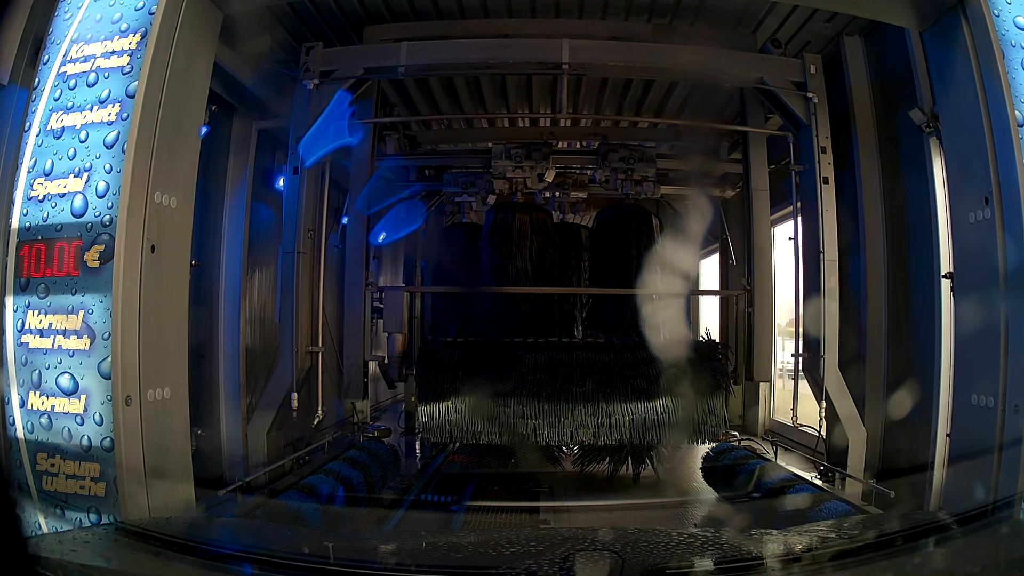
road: service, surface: asphalt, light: Day
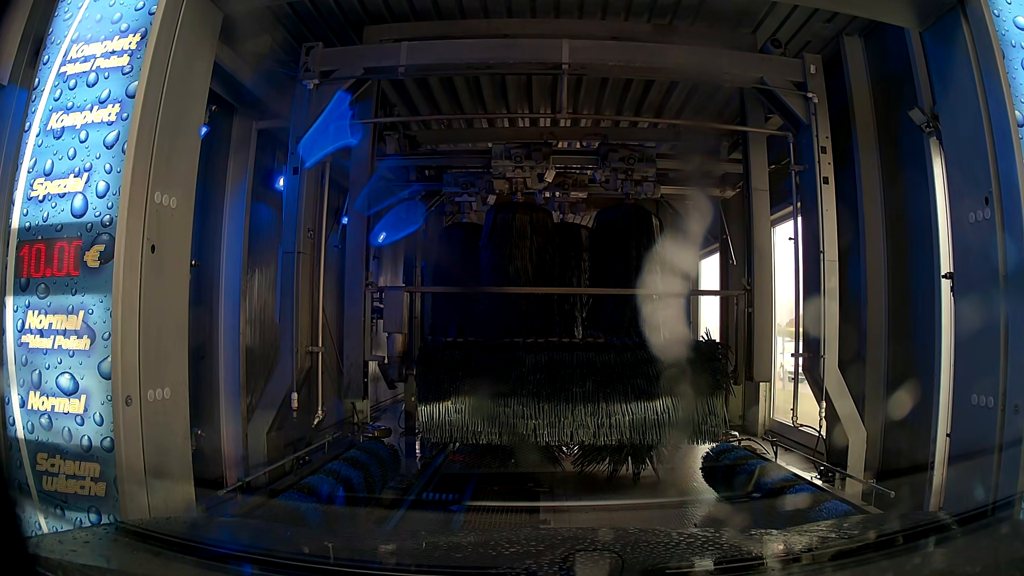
(0.0, 0.0) m; 0°
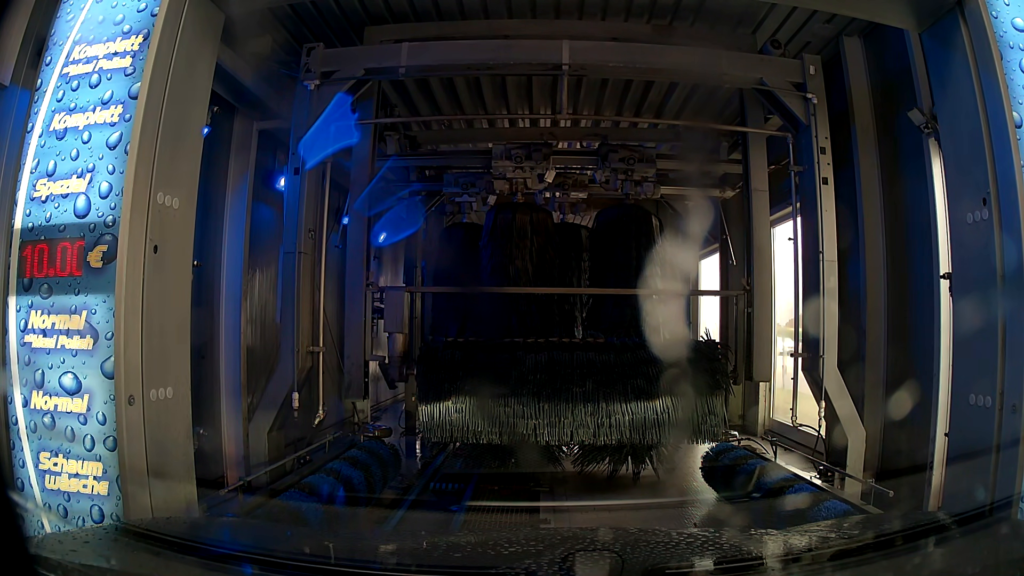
(0.0, +0.1) m; 0°
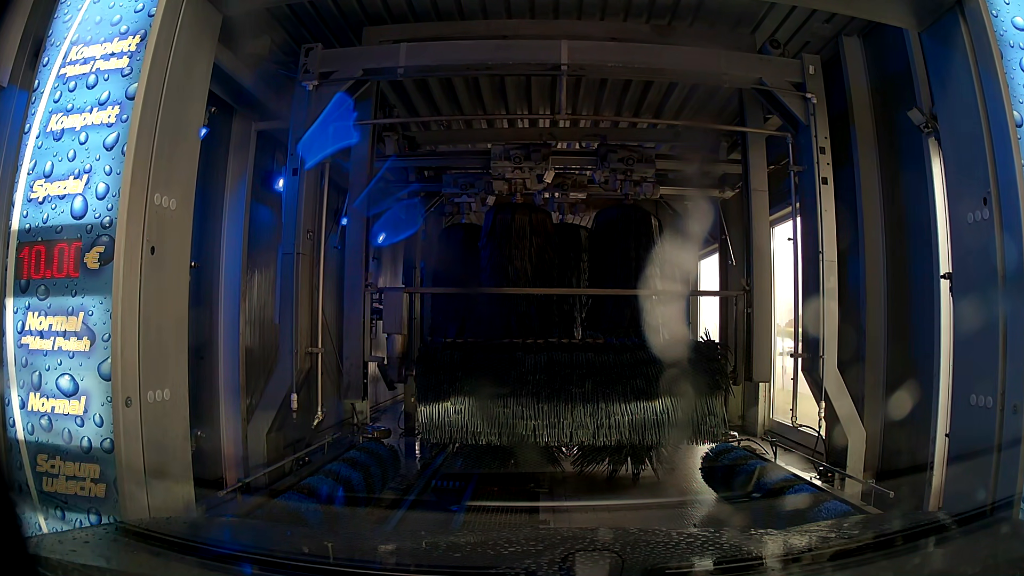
(0.0, 0.0) m; 0°
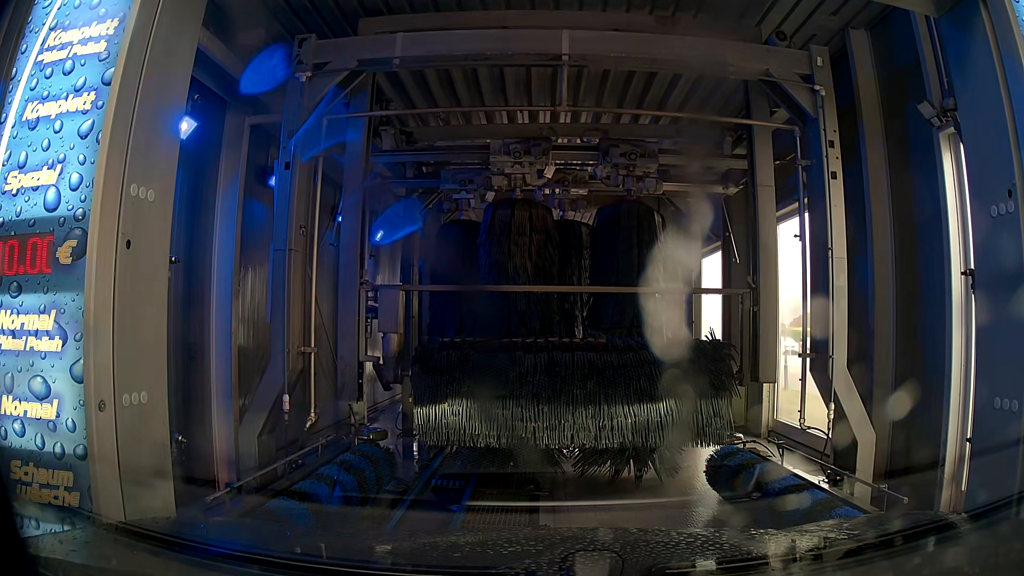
(0.0, +0.1) m; 0°
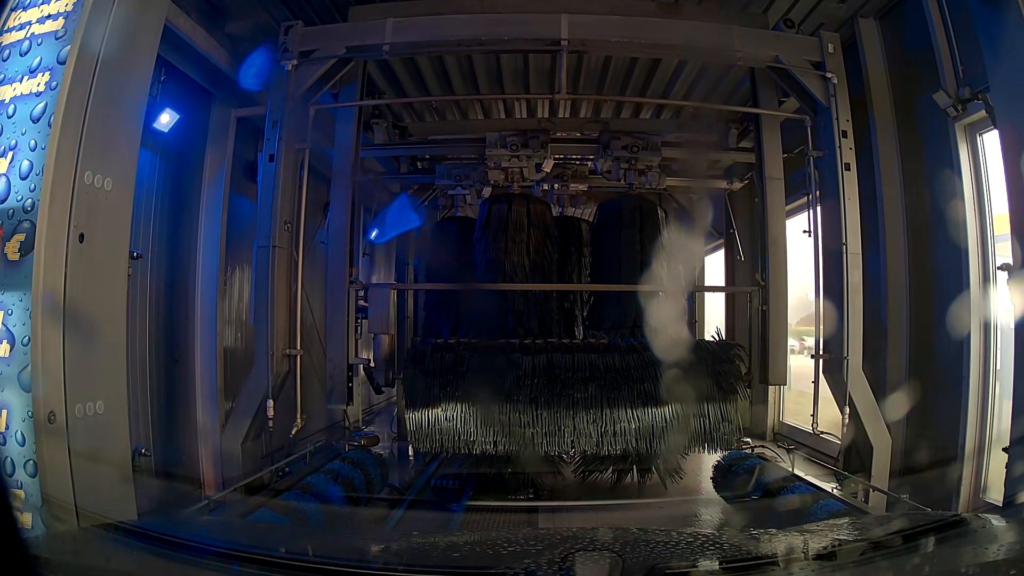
(0.0, +0.2) m; 0°
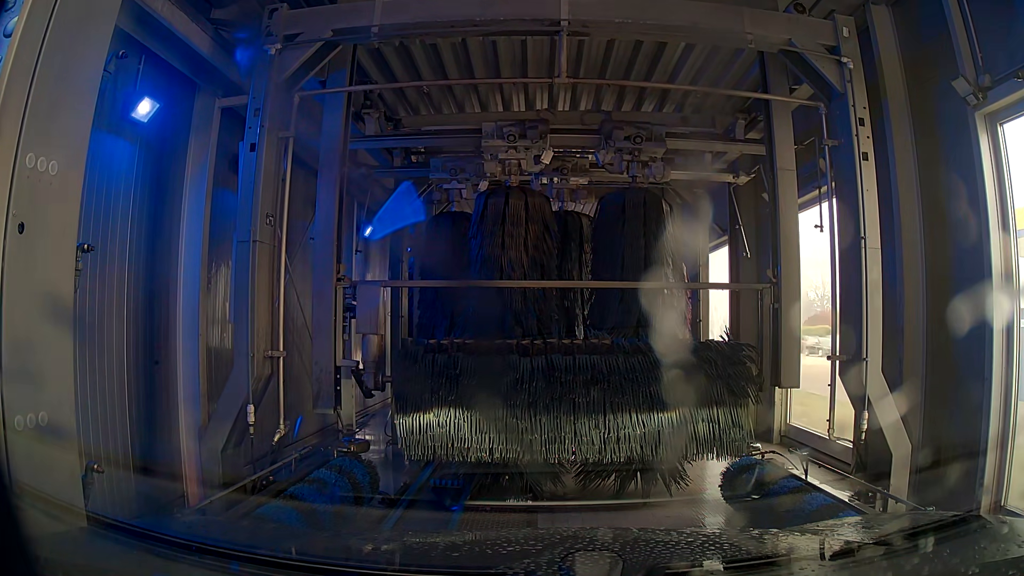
(0.0, +0.2) m; 0°
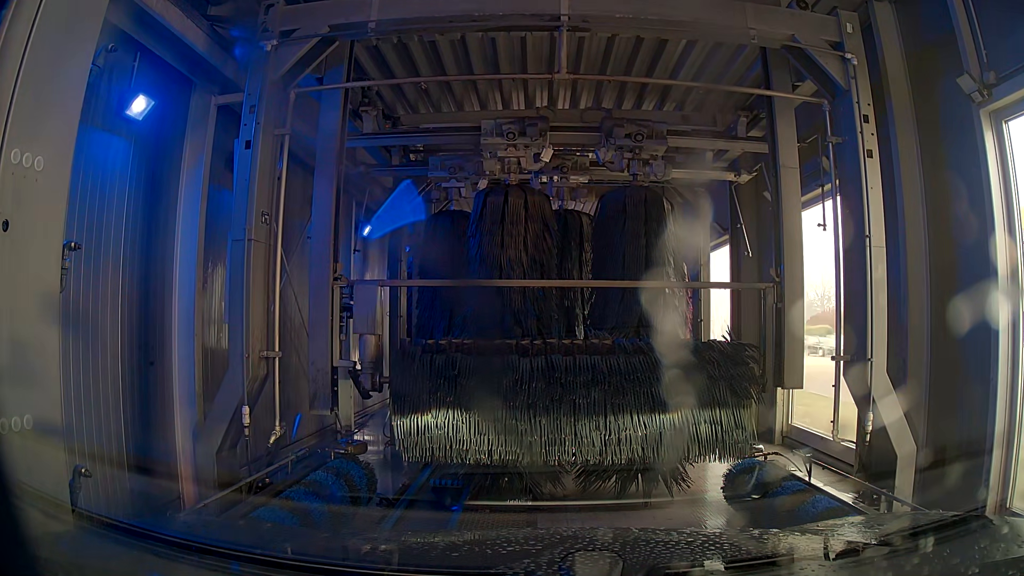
(0.0, +0.1) m; 0°
